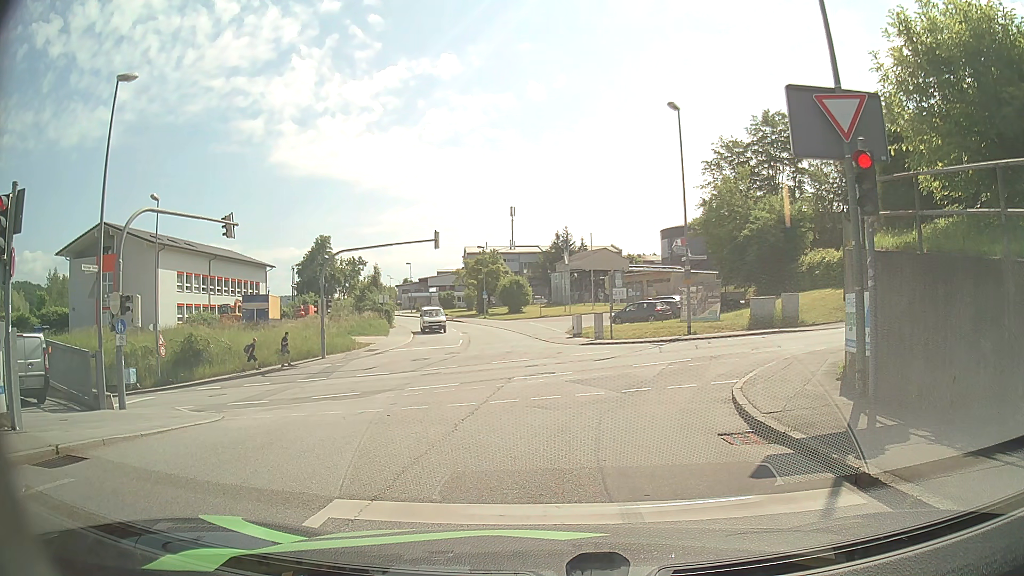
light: Day
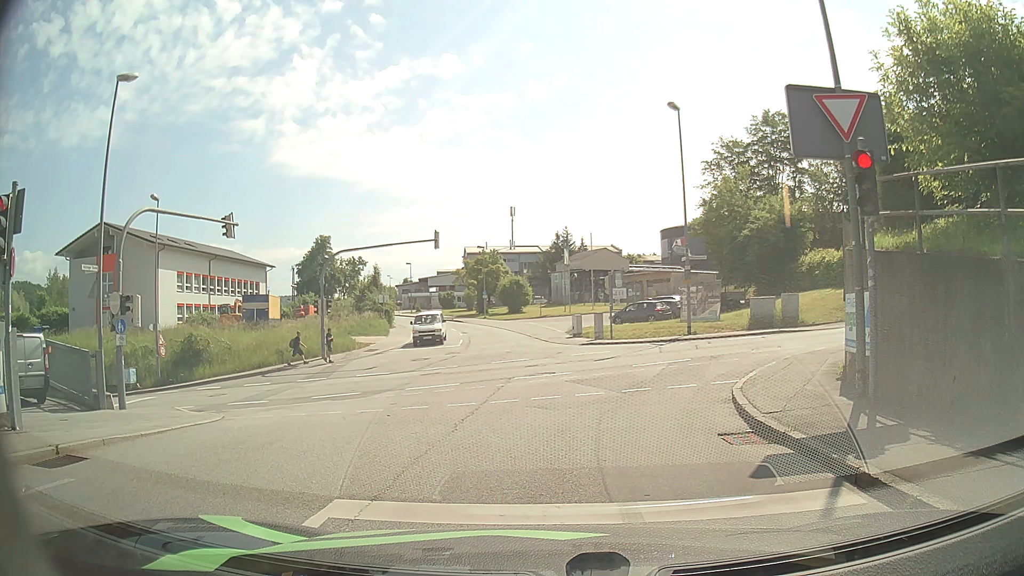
(0.0, 0.0) m; 0°
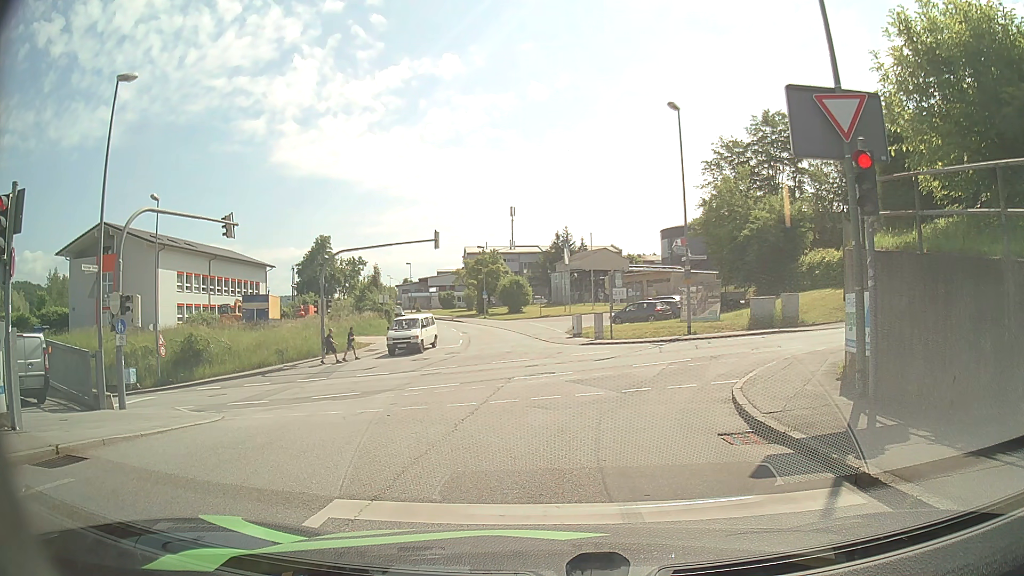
(0.0, 0.0) m; 0°
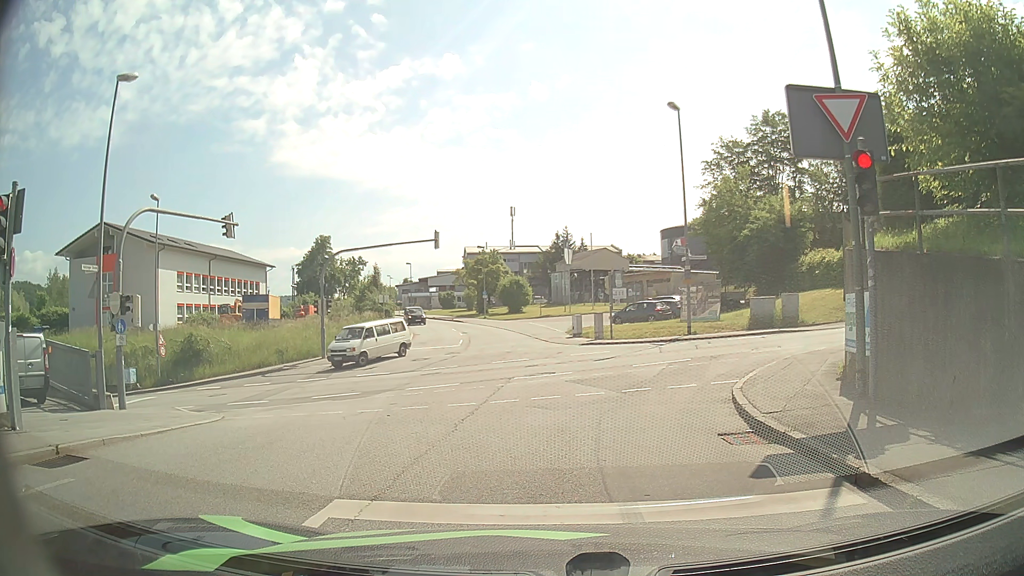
(0.0, 0.0) m; 0°
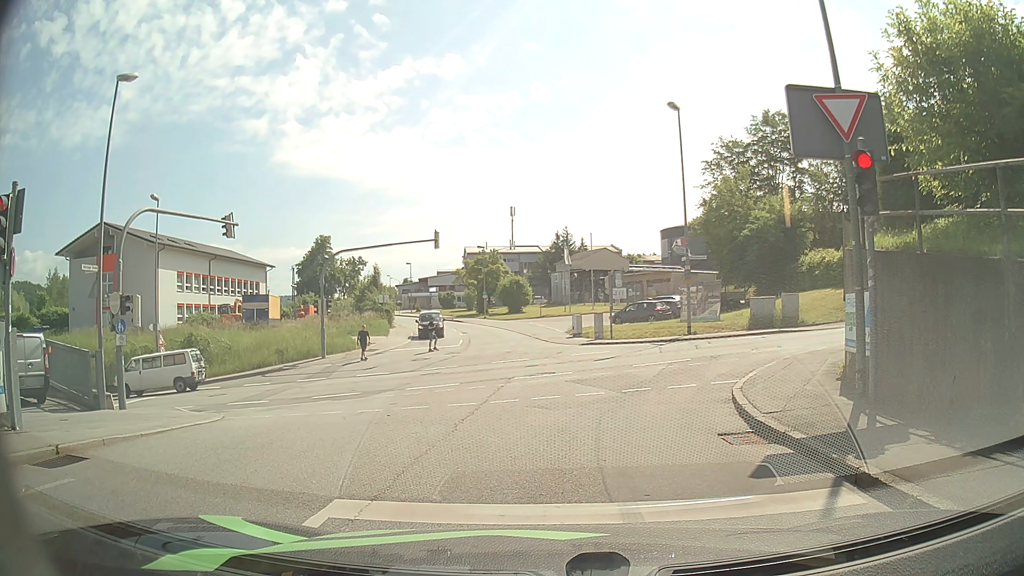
(0.0, 0.0) m; 0°
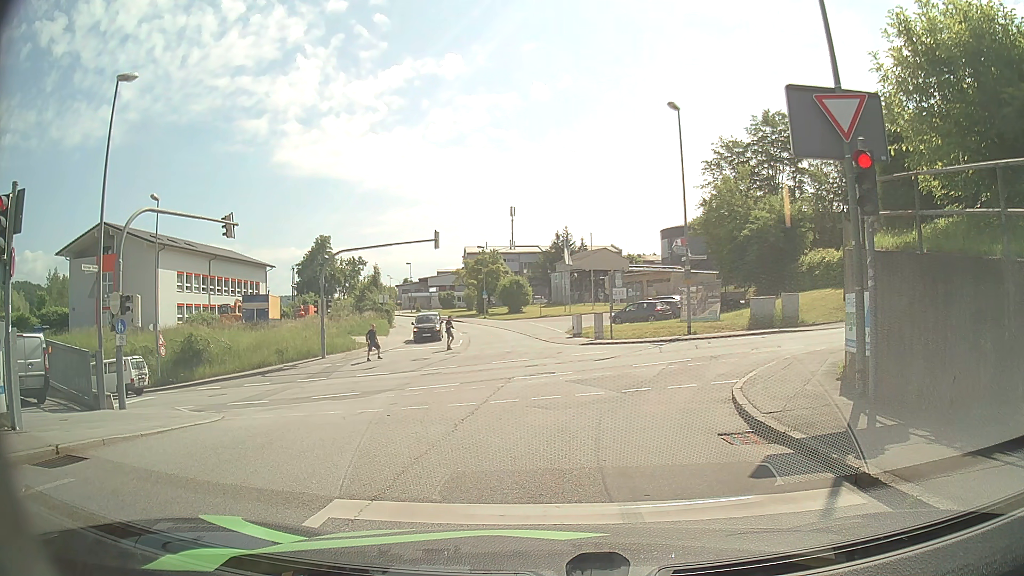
(0.0, 0.0) m; 0°
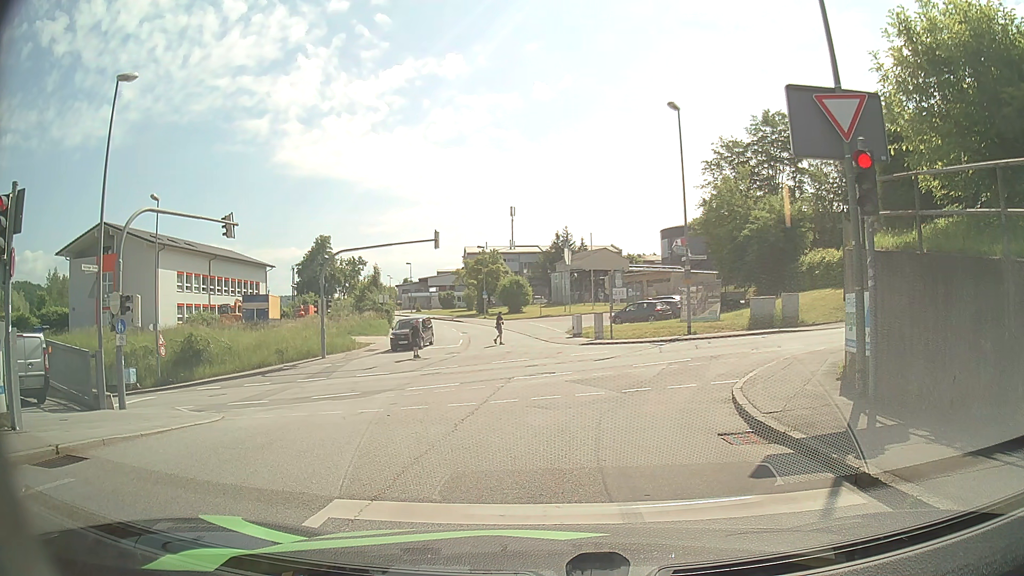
(0.0, 0.0) m; 0°
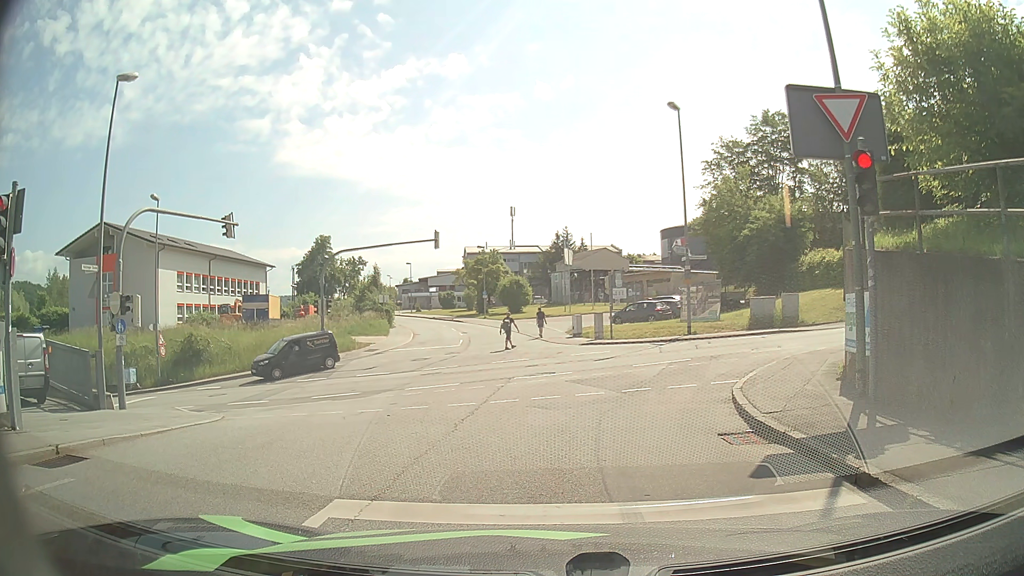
(0.0, 0.0) m; 0°
